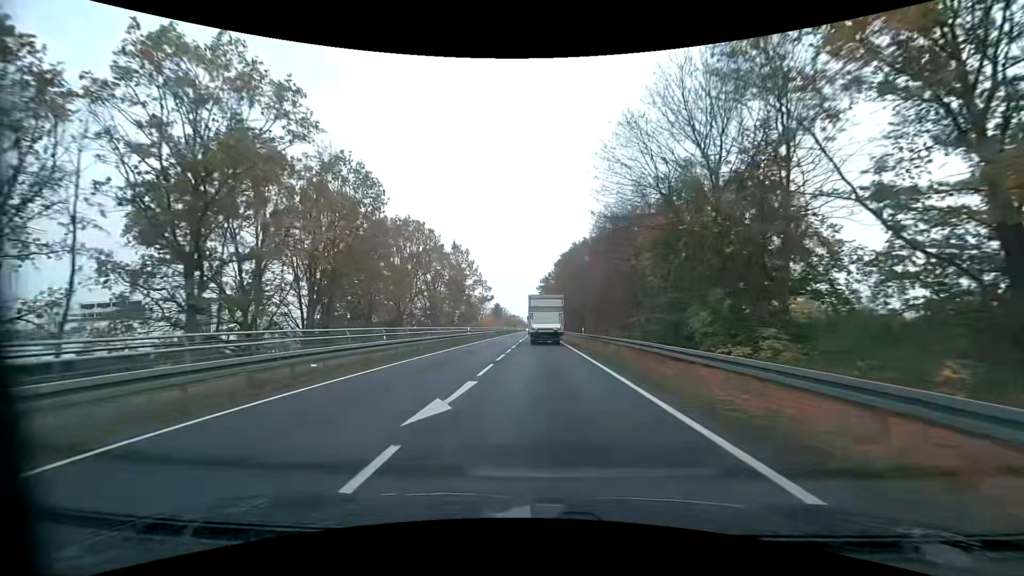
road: primary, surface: asphalt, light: Day
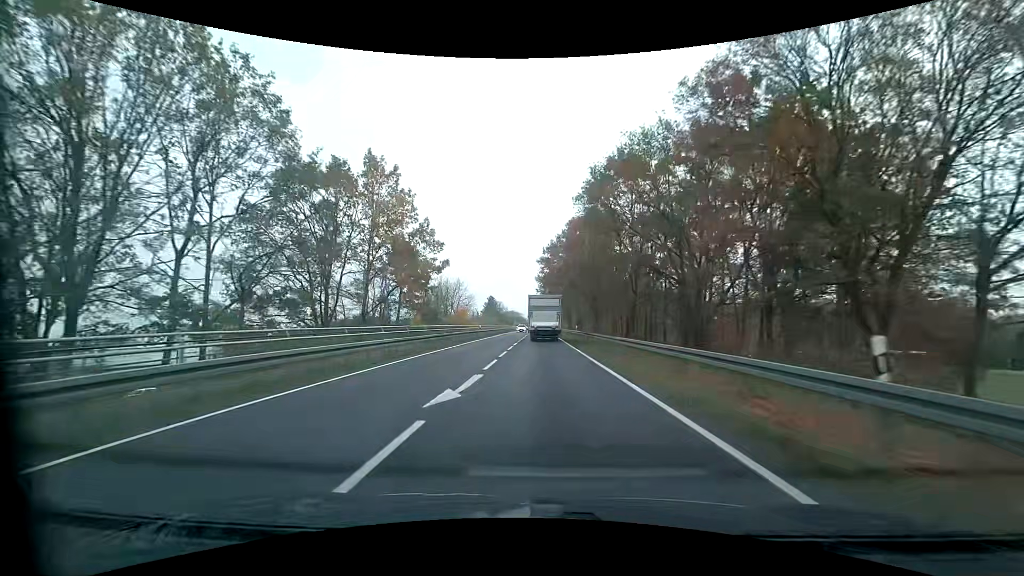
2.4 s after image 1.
(0.0, +40.6) m; 0°
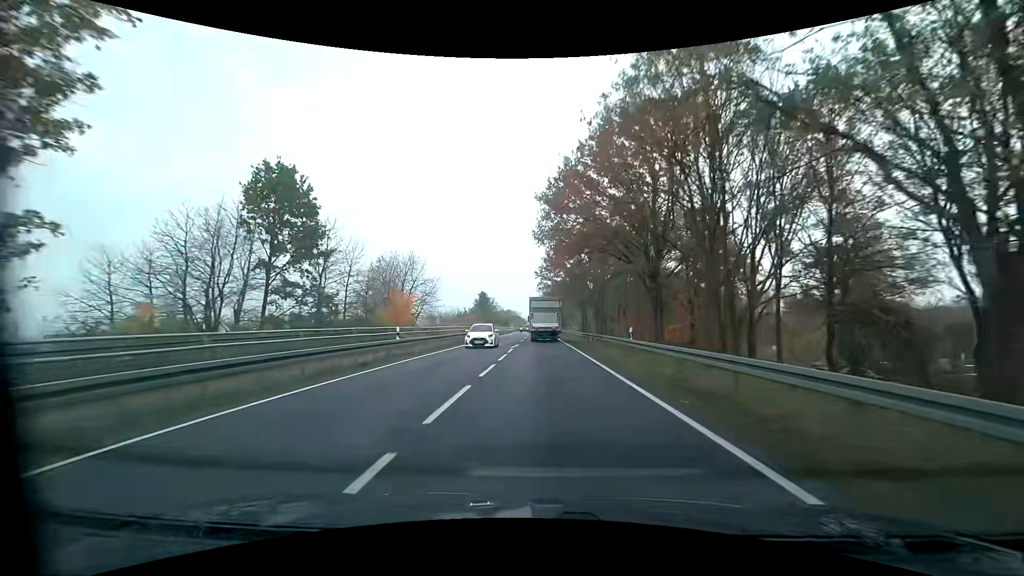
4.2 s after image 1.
(-0.1, +31.7) m; 0°
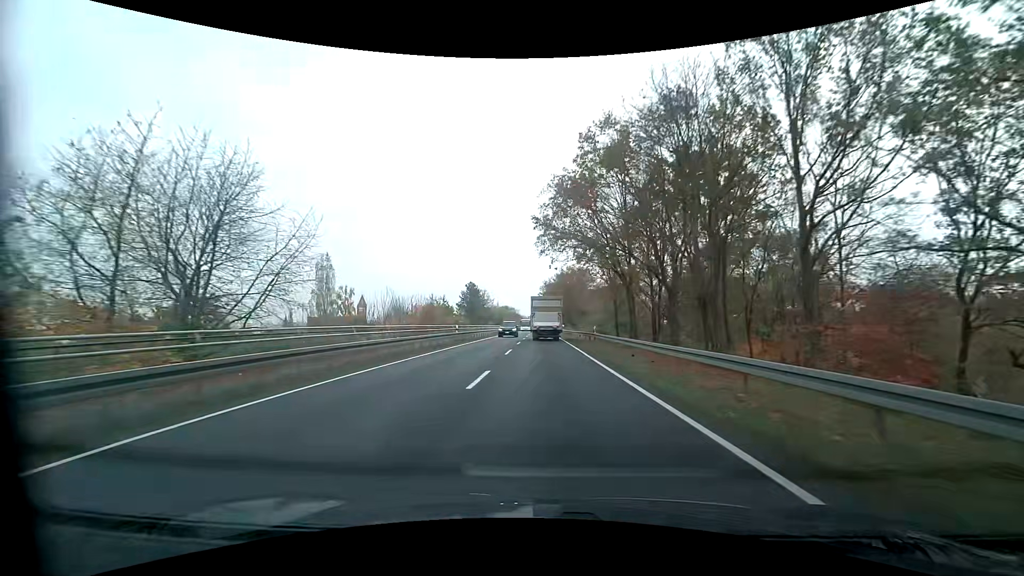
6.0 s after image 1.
(0.0, +32.6) m; 0°
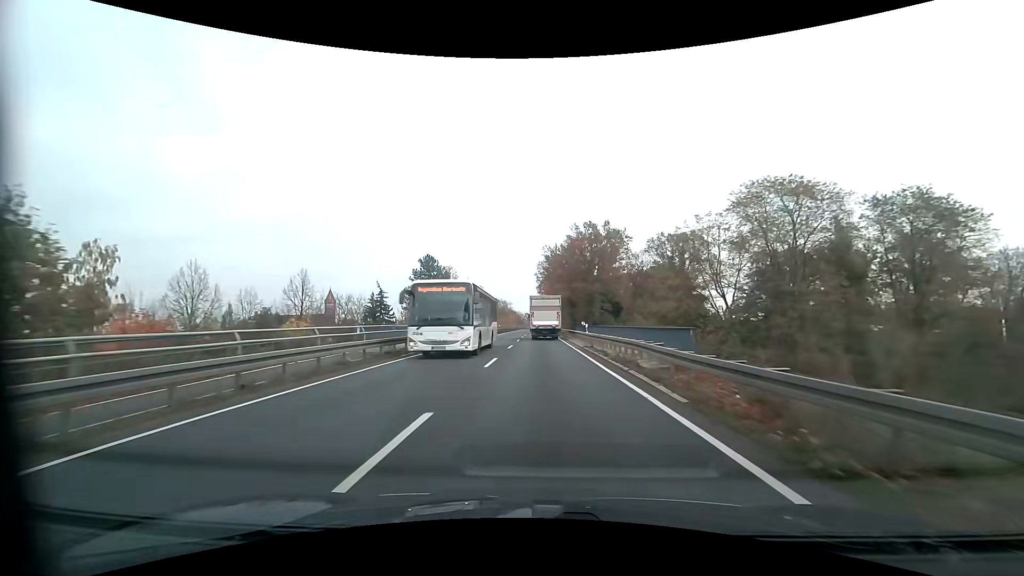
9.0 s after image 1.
(+0.5, +54.7) m; 0°
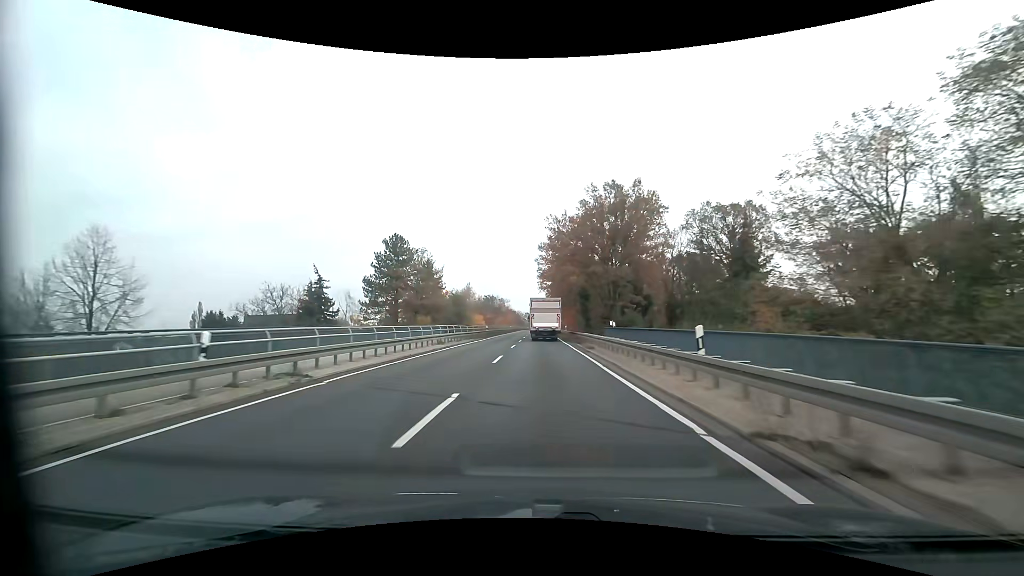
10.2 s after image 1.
(0.0, +21.6) m; 0°
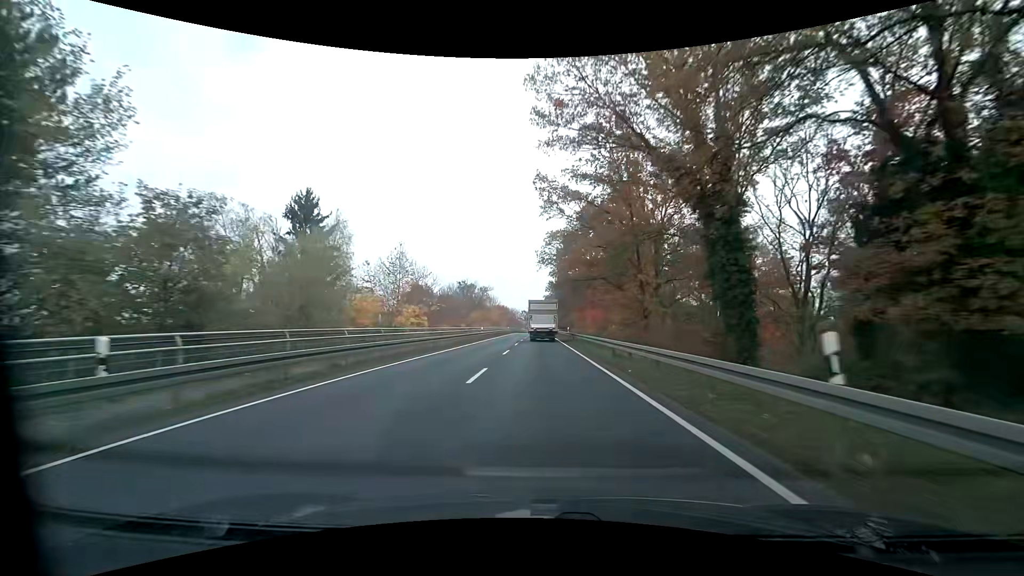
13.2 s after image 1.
(+0.2, +53.5) m; 0°
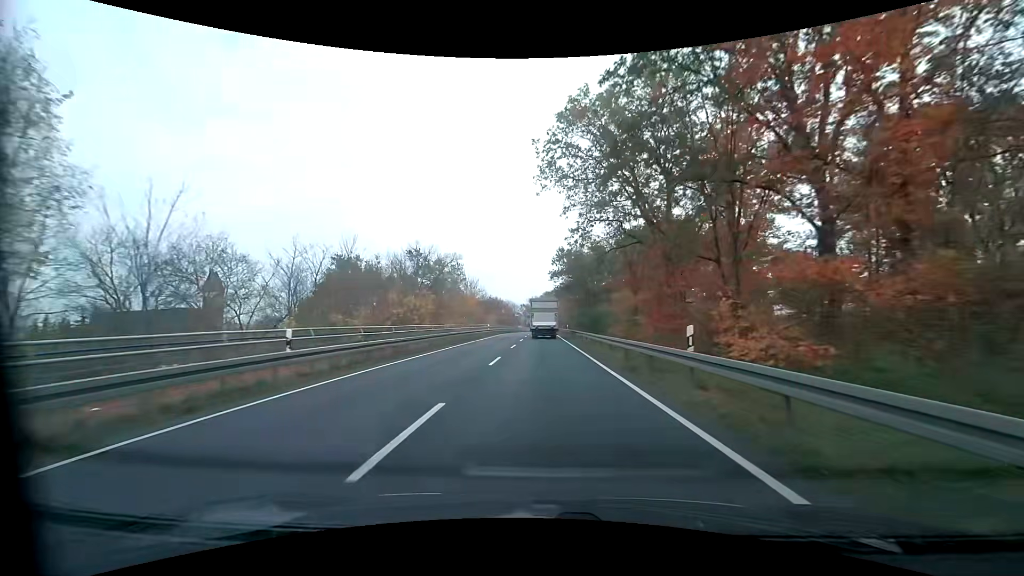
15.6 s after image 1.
(+0.1, +43.1) m; 0°
(0, +10) (0, +20) (0, +30) (0, +40) (0, +50) (0, +60) (0, +70) (0, +80) (+1, +90) (+1, +100) m
